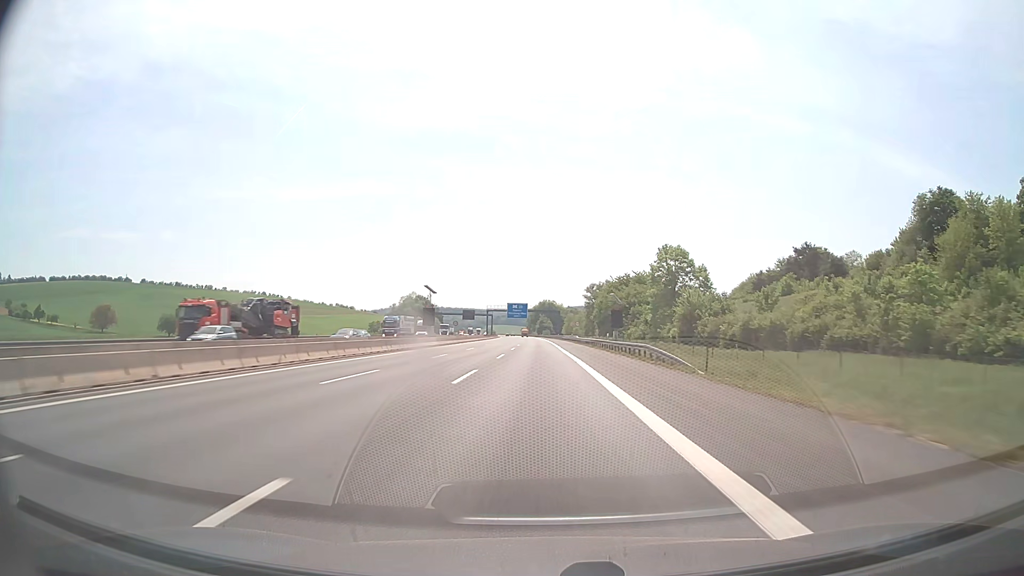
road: motorway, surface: asphalt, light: Day
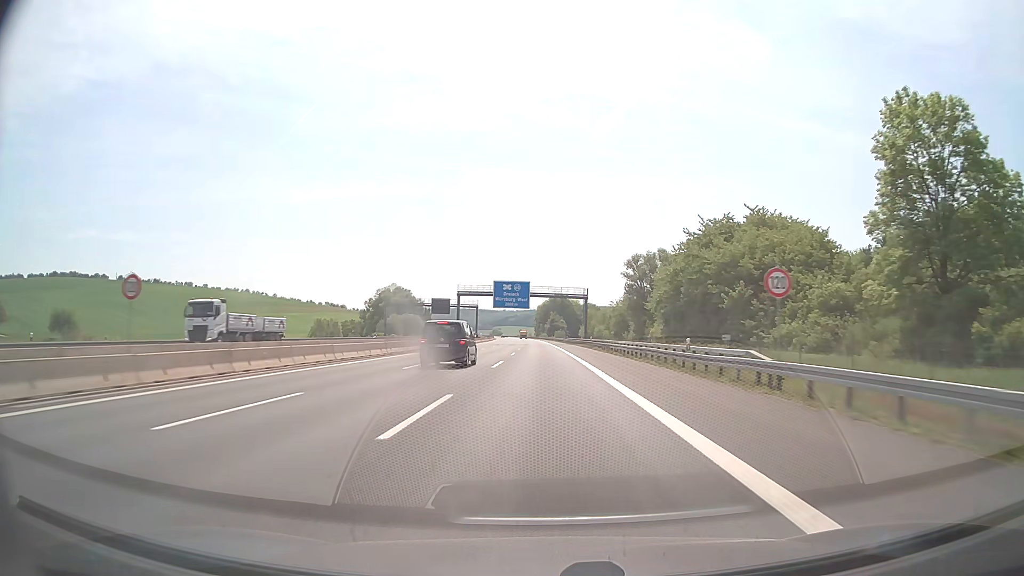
(-0.6, +79.4) m; -1°
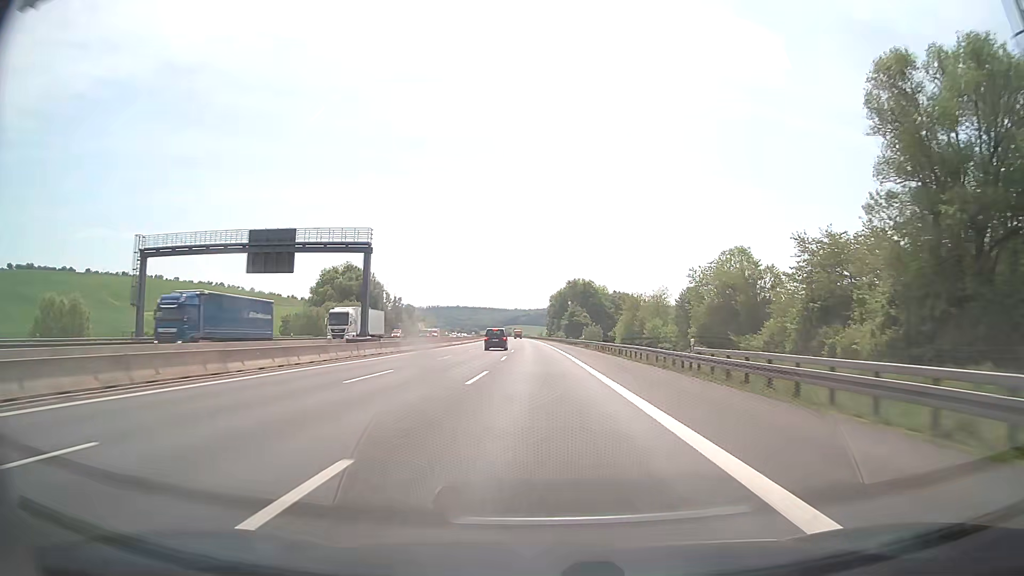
(-0.6, +96.6) m; -1°
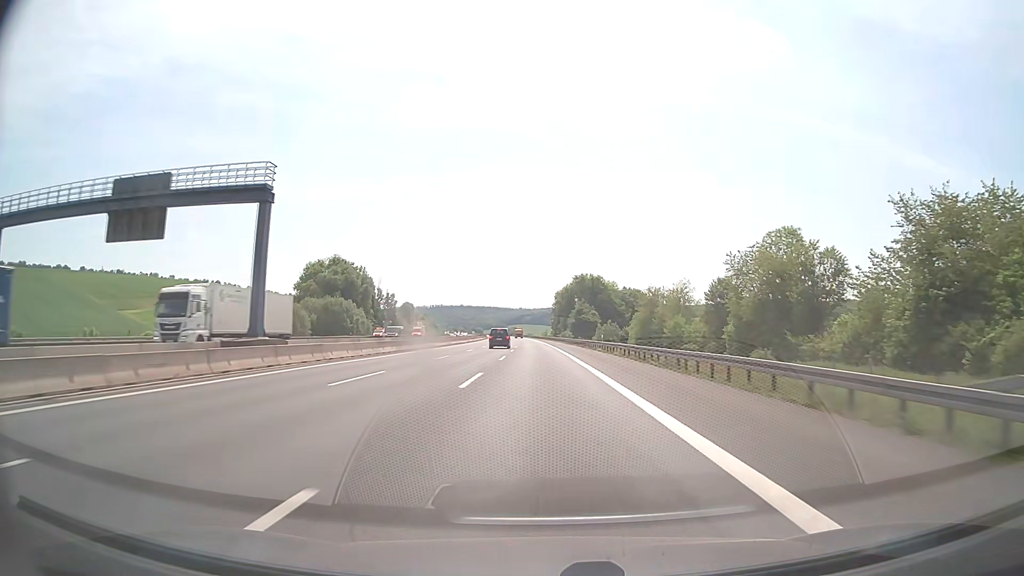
(0.0, +19.1) m; 0°
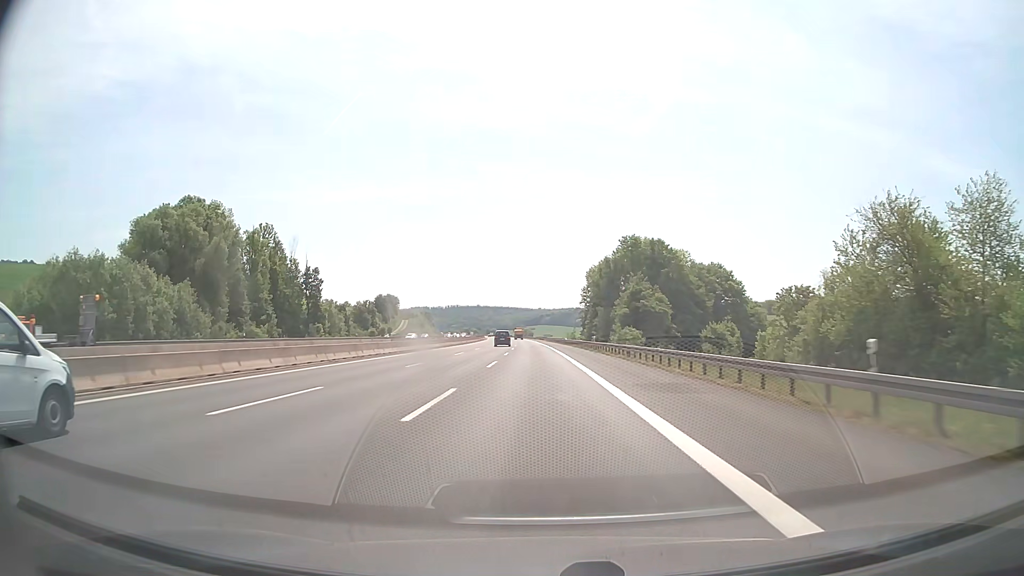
(-1.5, +95.4) m; -2°
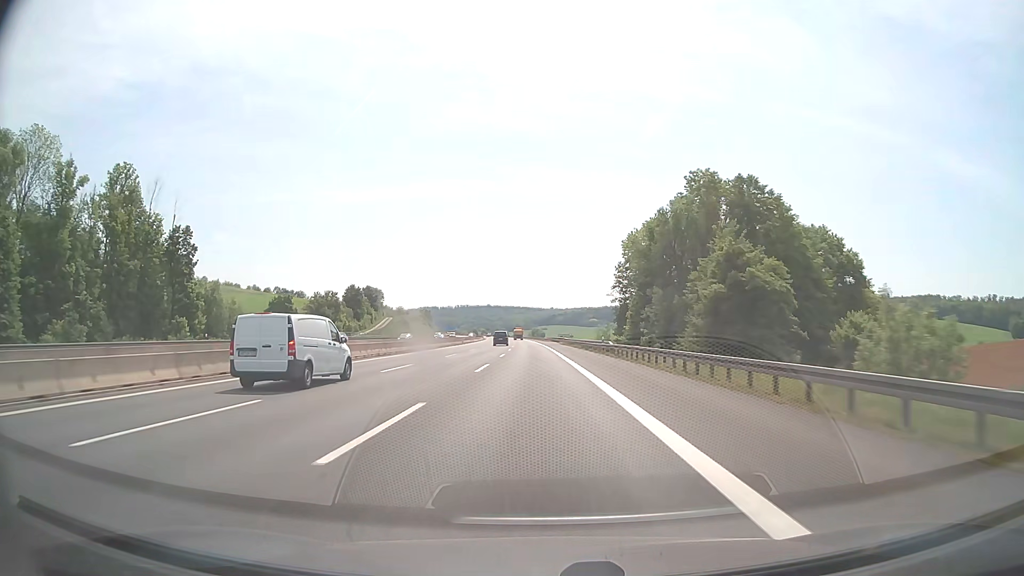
(-0.5, +57.0) m; -1°
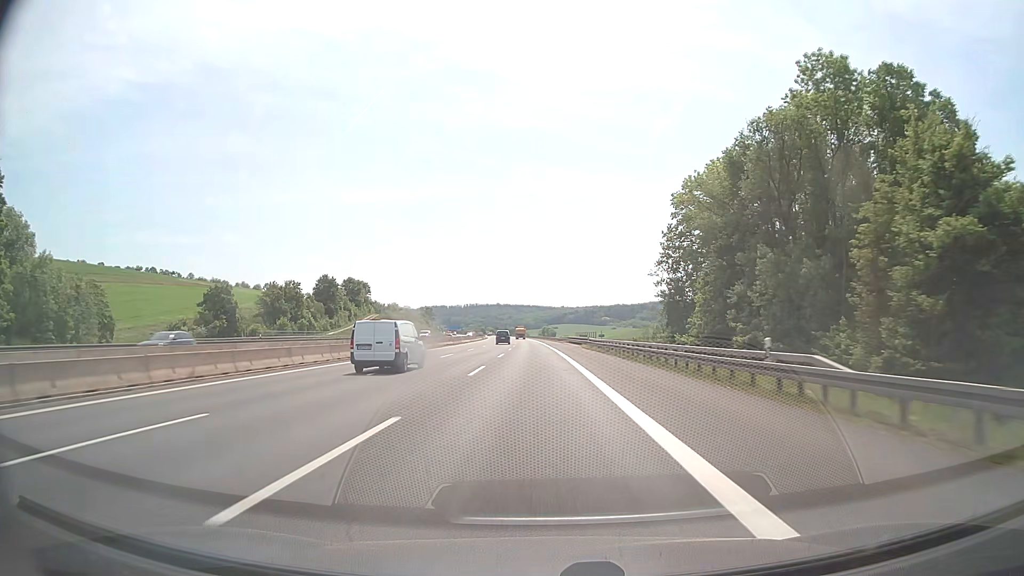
(-0.3, +38.0) m; -1°
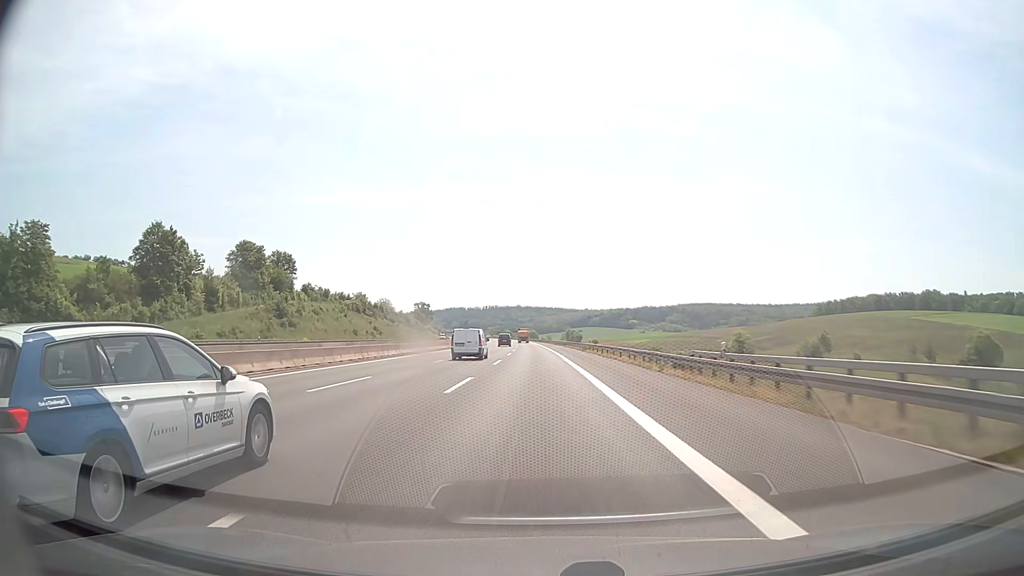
(-1.6, +95.1) m; -2°
(0, +10) (0, +20) (0, +30) (0, +40) (-1, +50) (-1, +60) (-1, +70) (-1, +80) (-2, +90) (-2, +100) m
